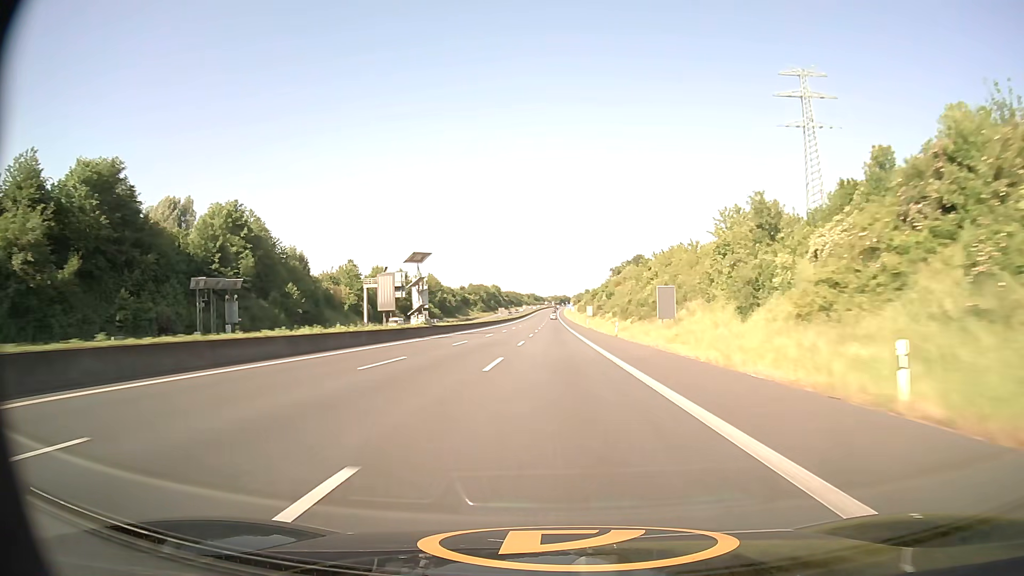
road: motorway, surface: asphalt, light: Day
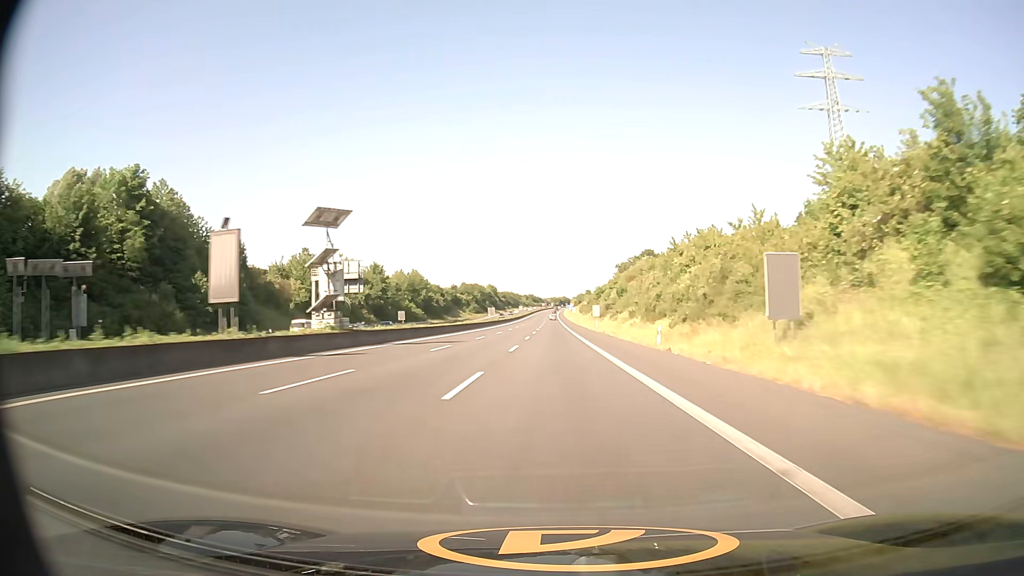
(0.0, +24.3) m; 0°
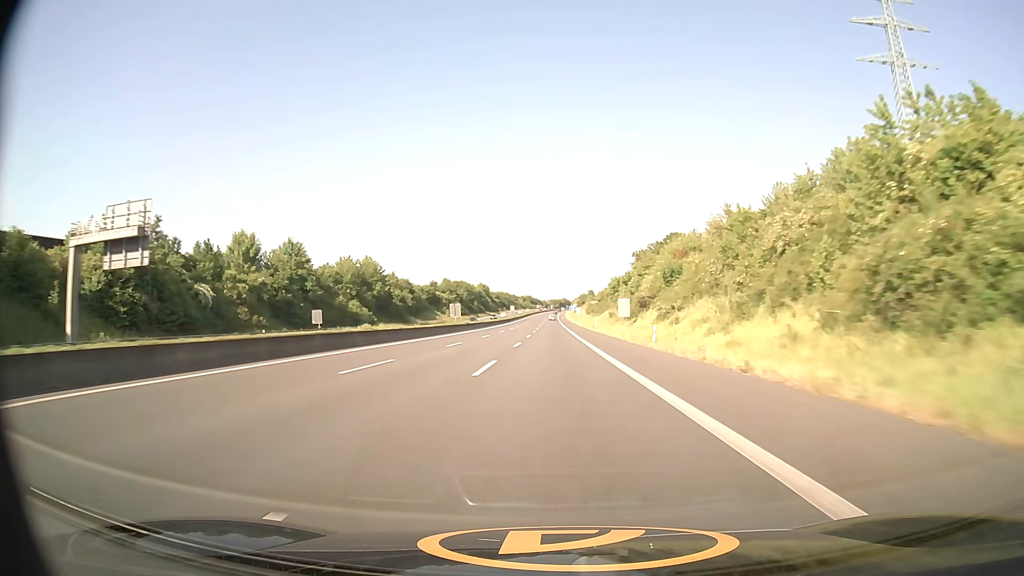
(0.0, +48.6) m; 0°
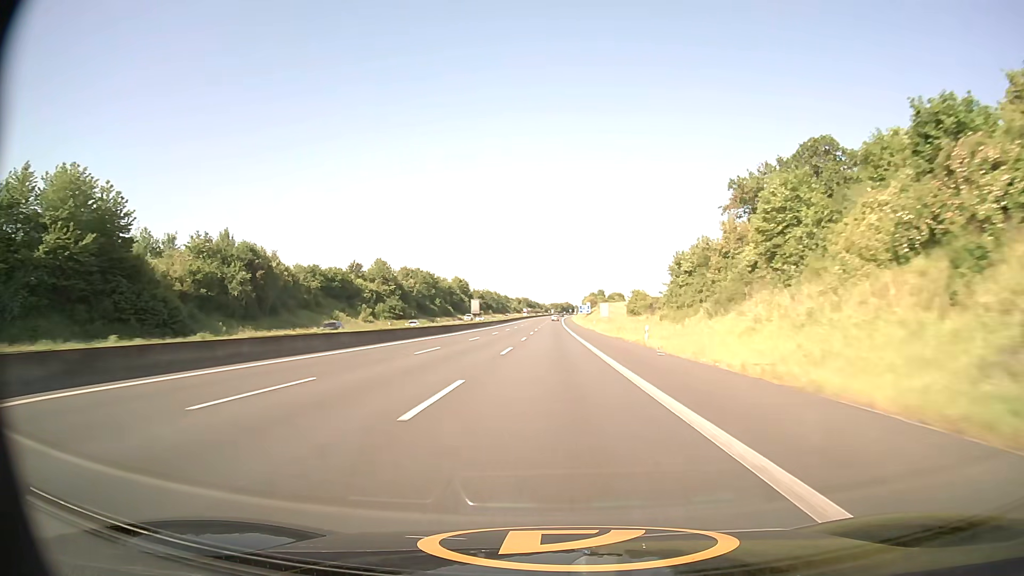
(-0.1, +97.0) m; 0°
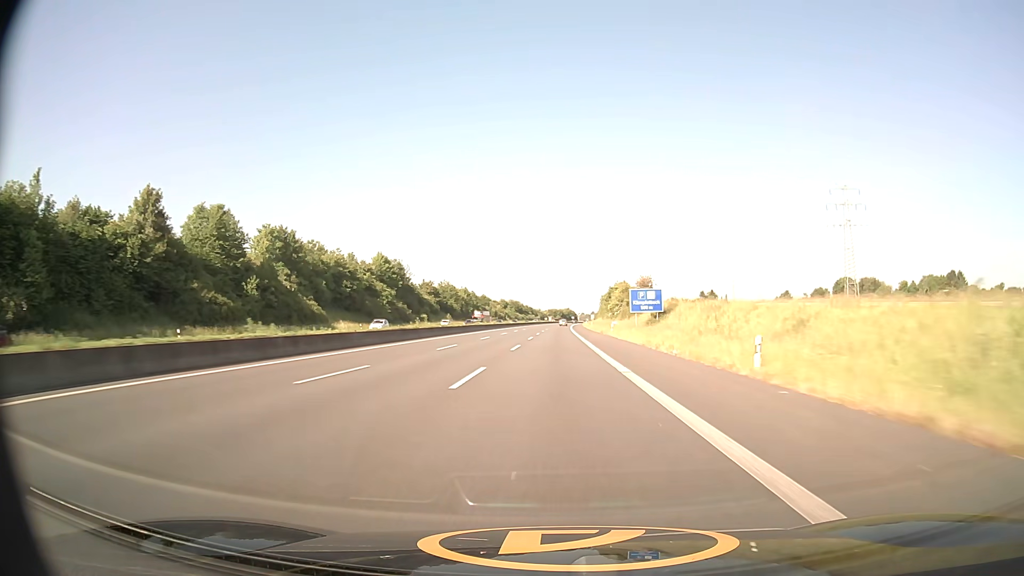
(+0.1, +120.6) m; 0°
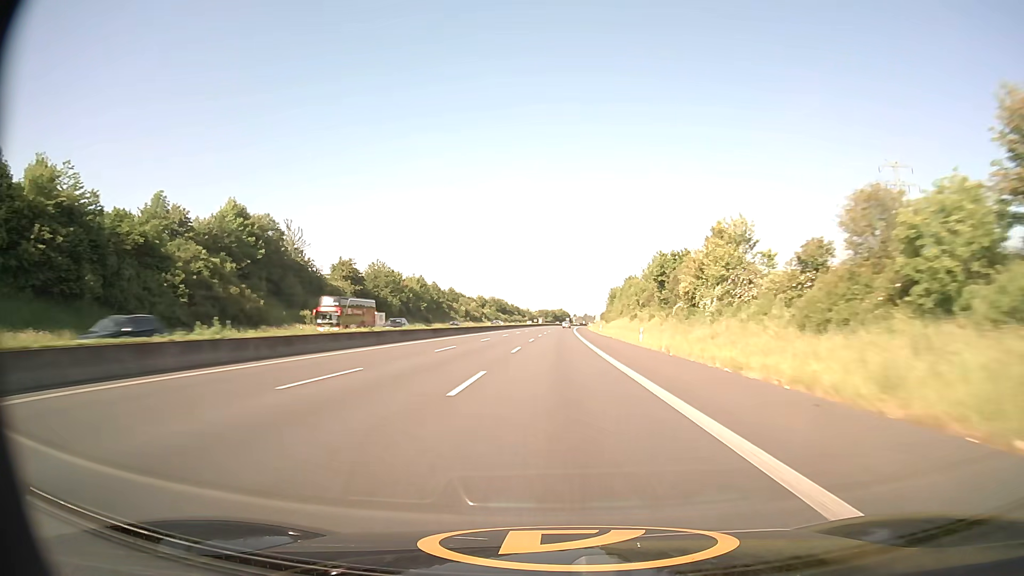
(+0.4, +72.8) m; +1°
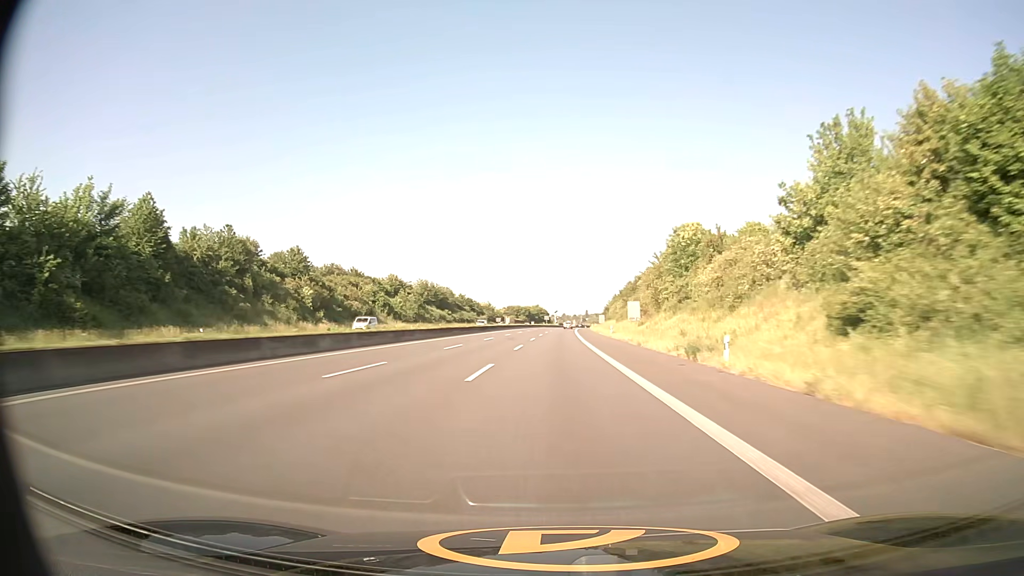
(+2.1, +122.4) m; +2°
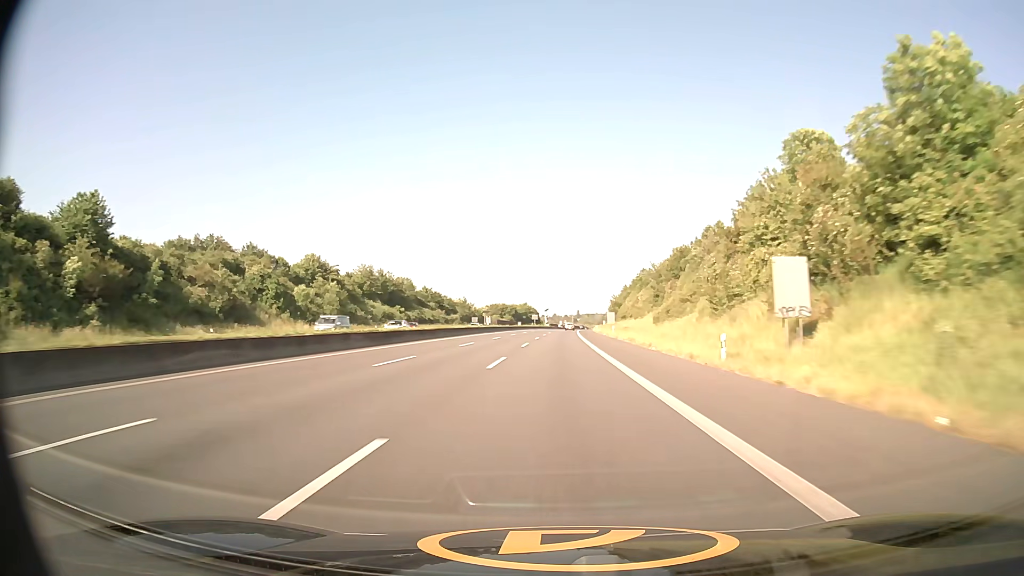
(+0.3, +49.3) m; +1°
(0, +10) (0, +20) (0, +30) (0, +40) (0, +50) (+1, +60) (+1, +70) (+1, +80) (+1, +90) (+2, +100) m
